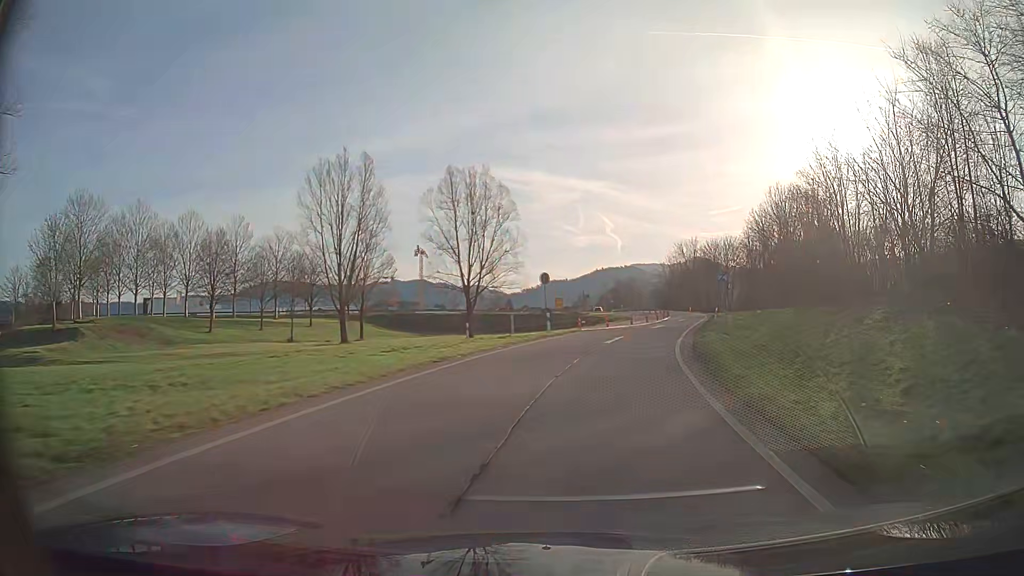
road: trunk_link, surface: asphalt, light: Day
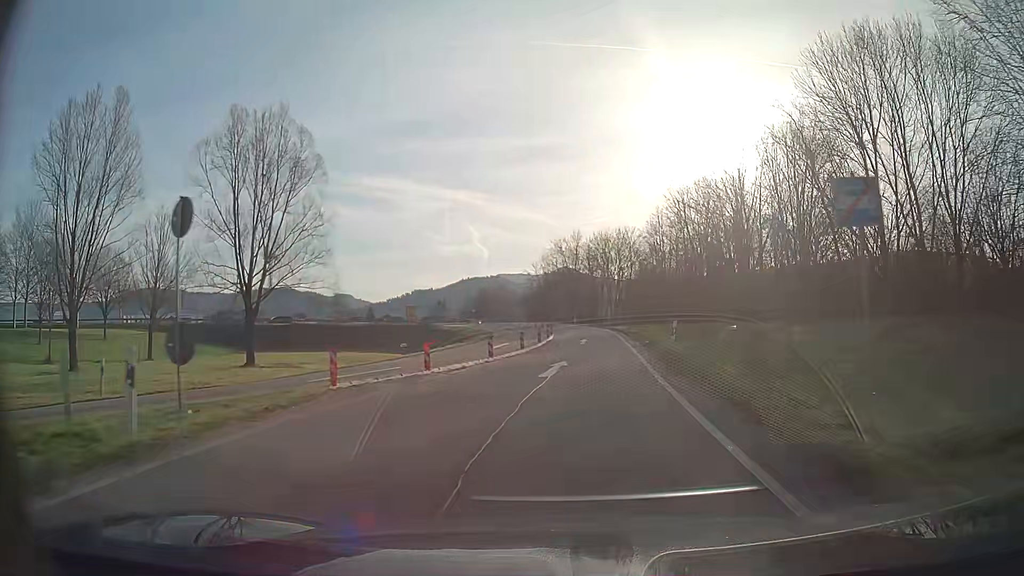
(+2.4, +24.8) m; +10°
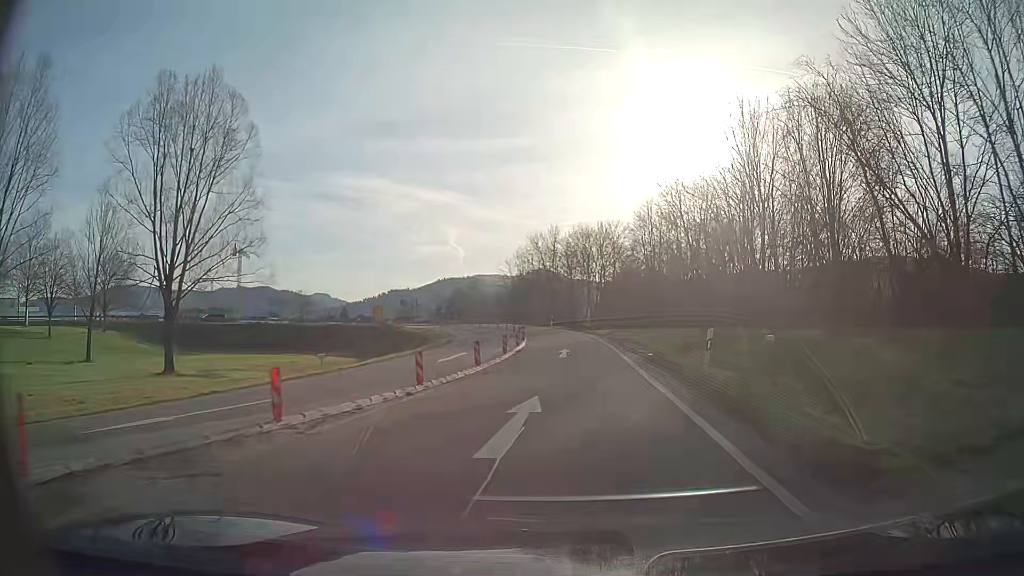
(+0.1, +7.9) m; +2°
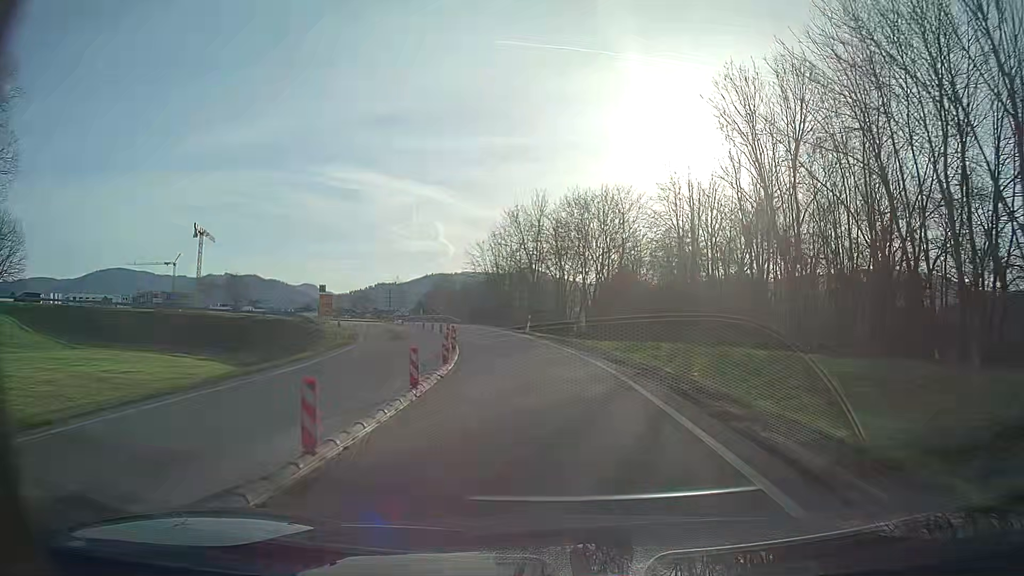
(+0.3, +22.5) m; 0°
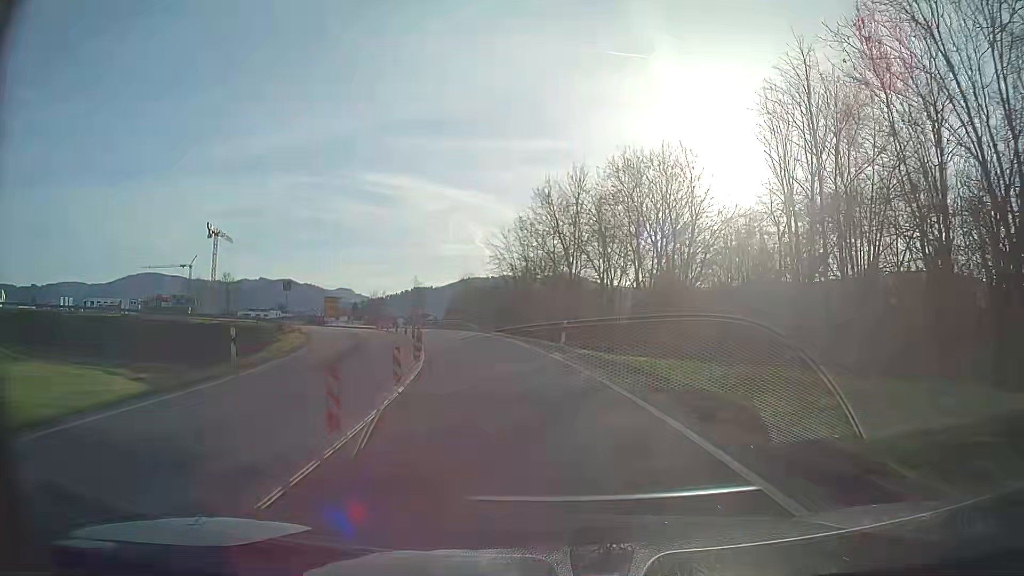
(-0.4, +14.2) m; -3°
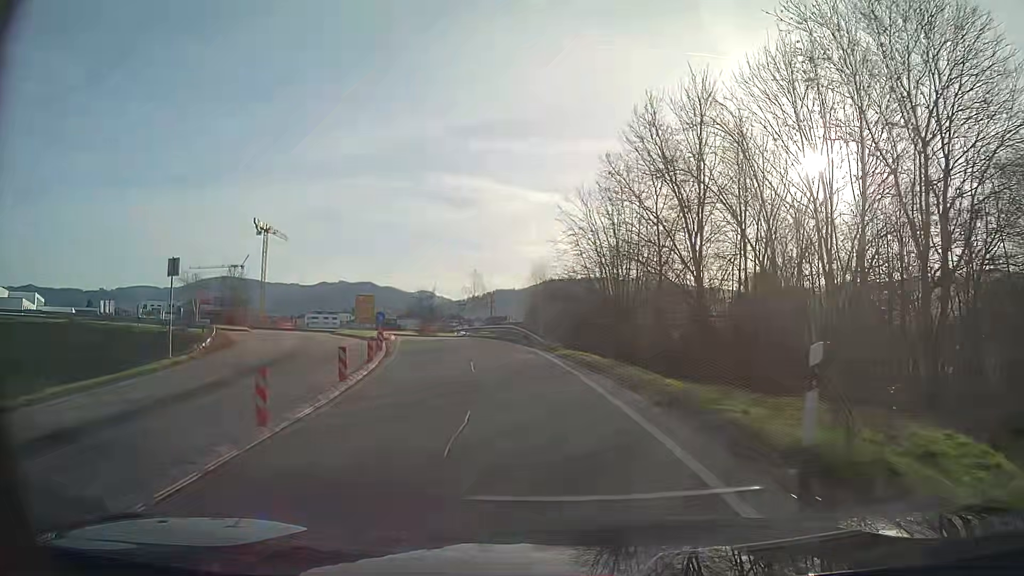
(-1.2, +20.4) m; -7°
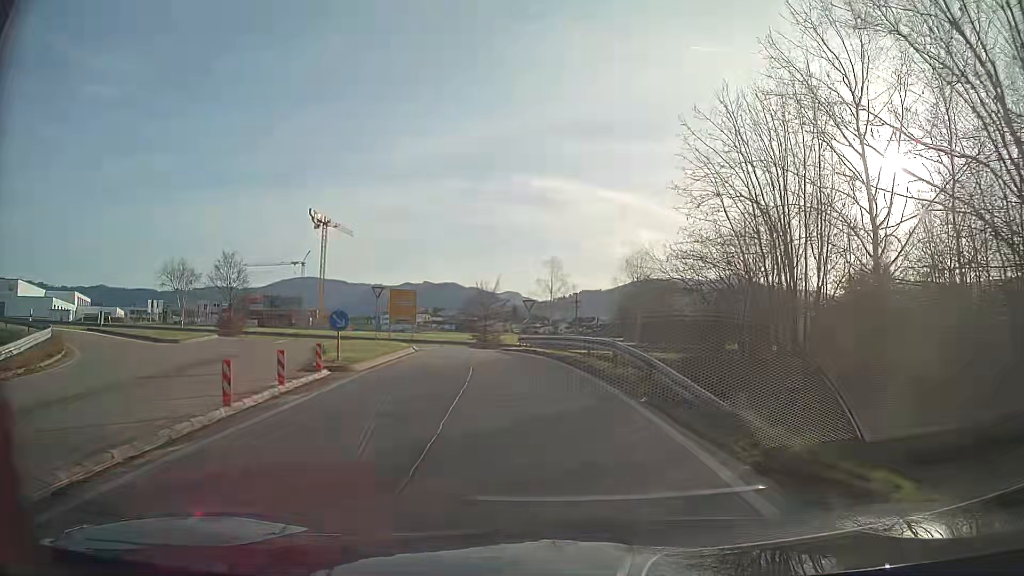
(-1.2, +19.2) m; -7°
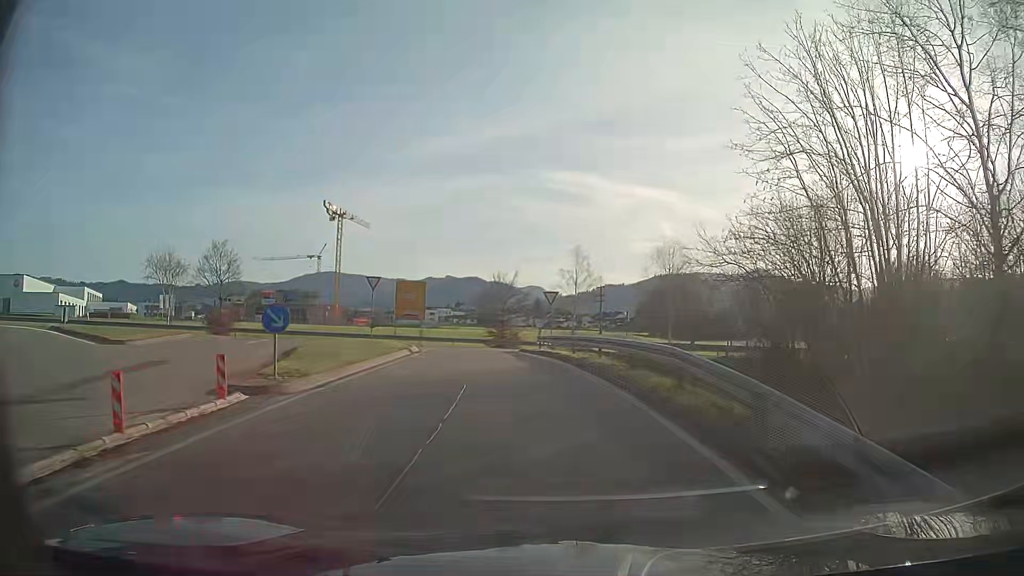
(-0.1, +5.8) m; -2°
